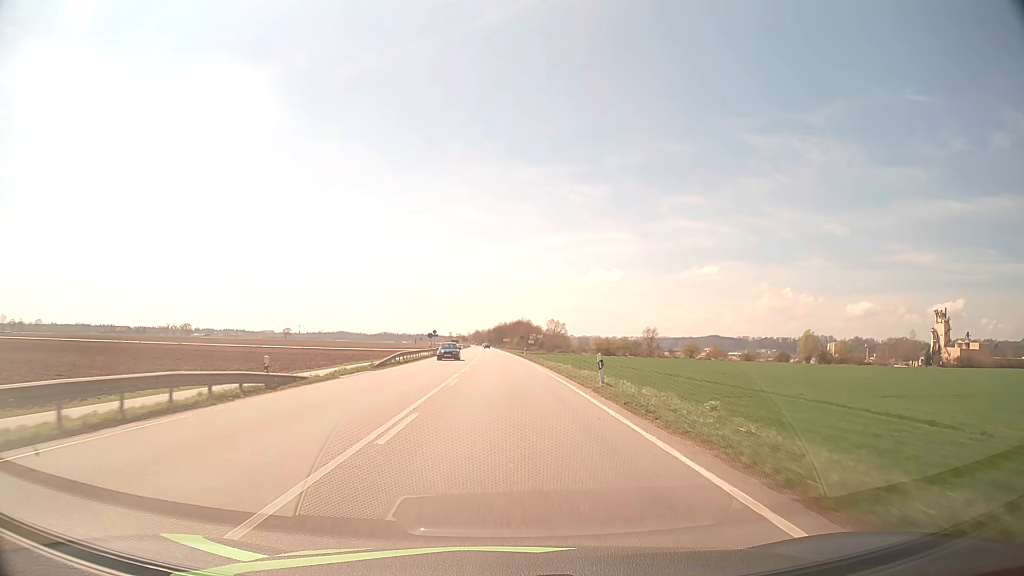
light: Day
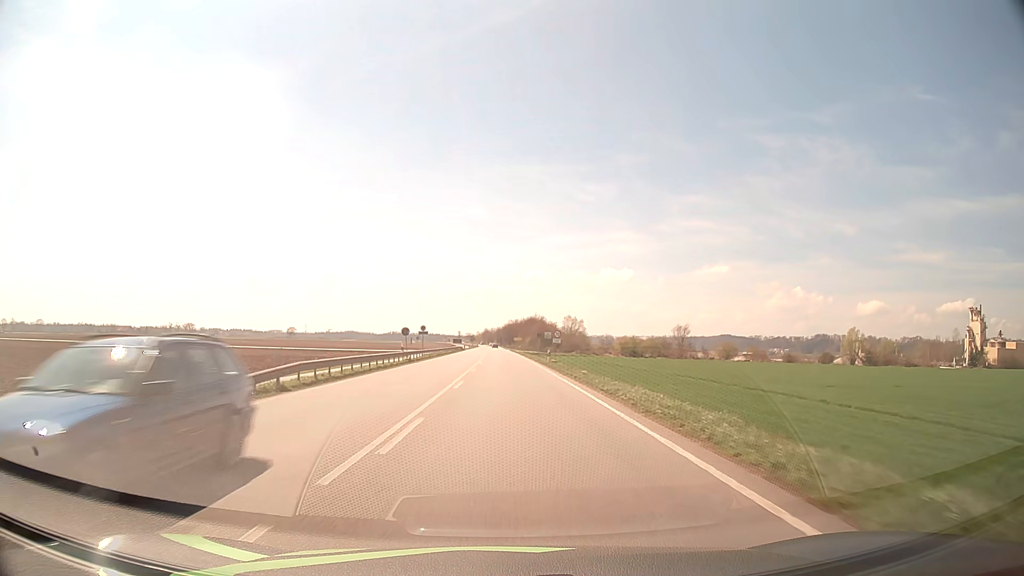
(-0.2, +24.2) m; -1°
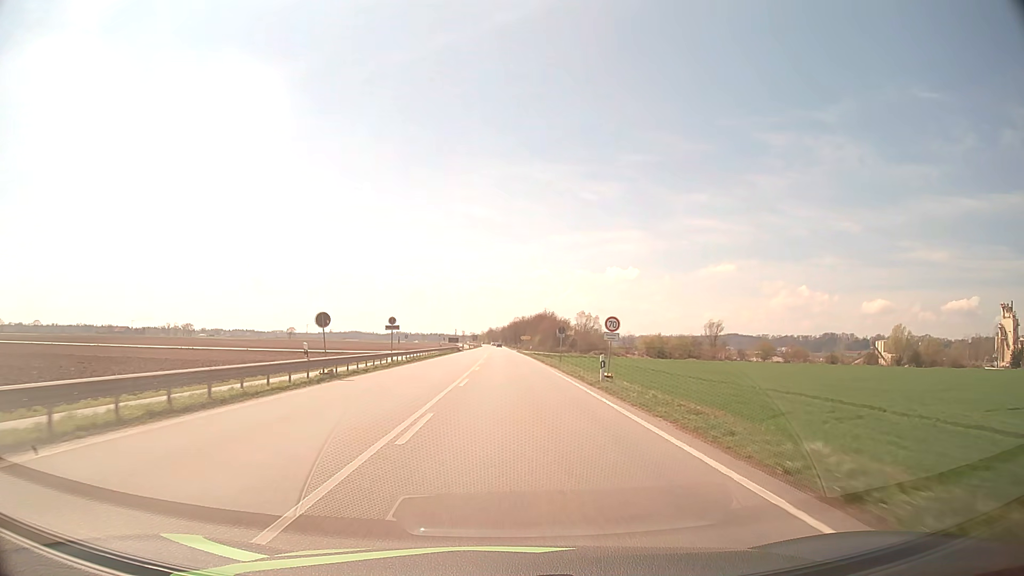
(-0.1, +23.1) m; 0°
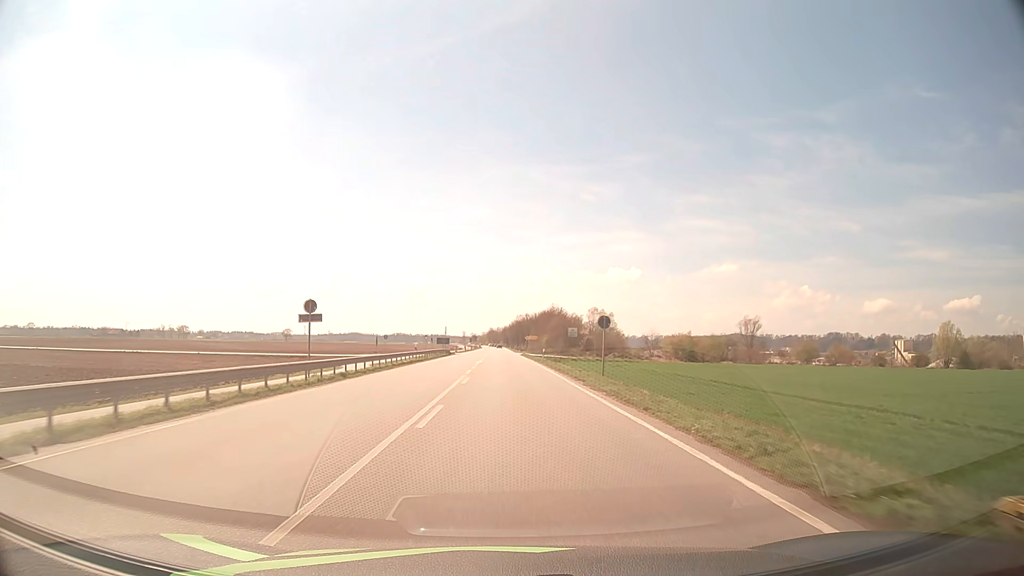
(0.0, +21.9) m; 0°
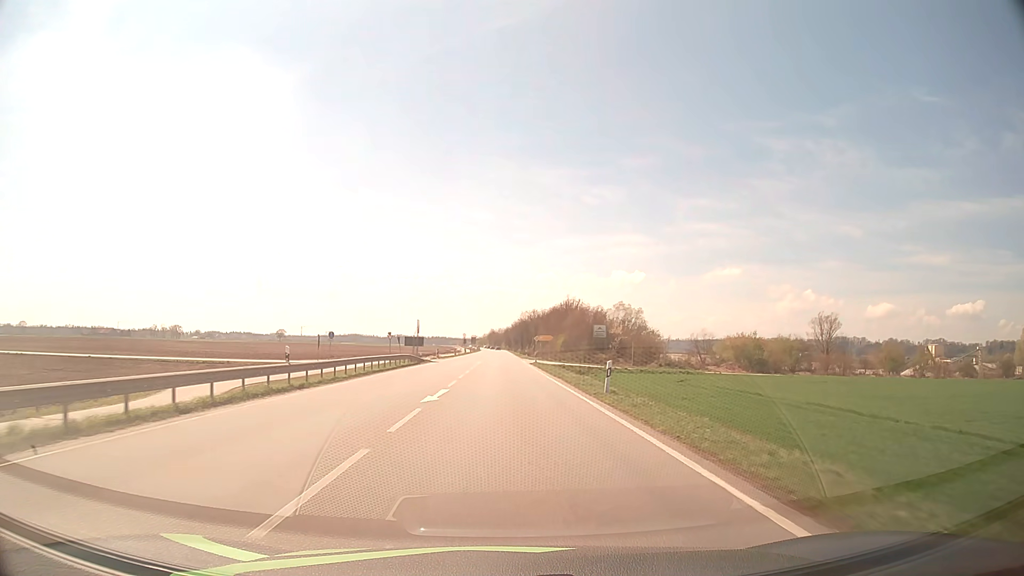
(0.0, +31.5) m; 0°
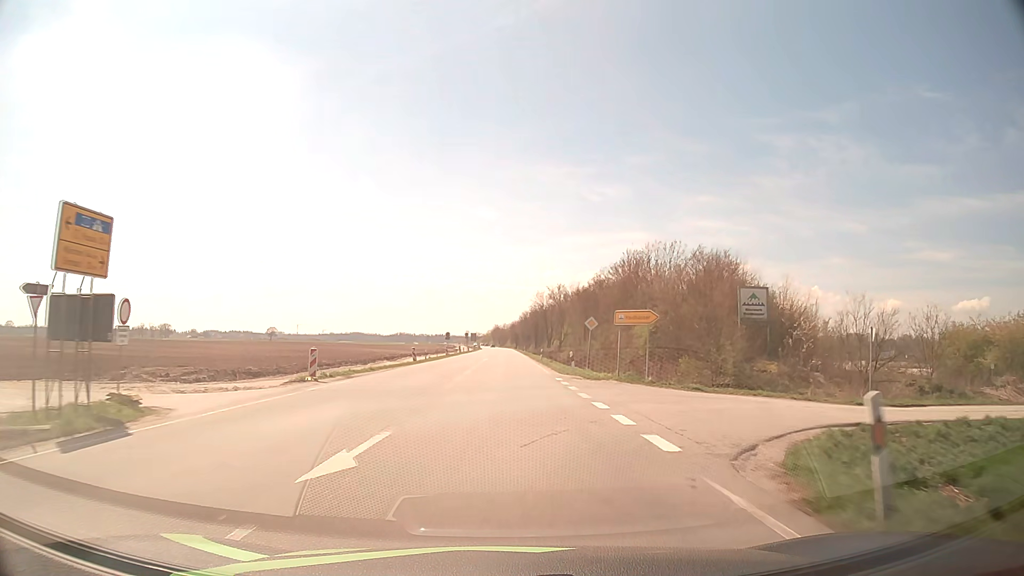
(-0.3, +52.1) m; 0°
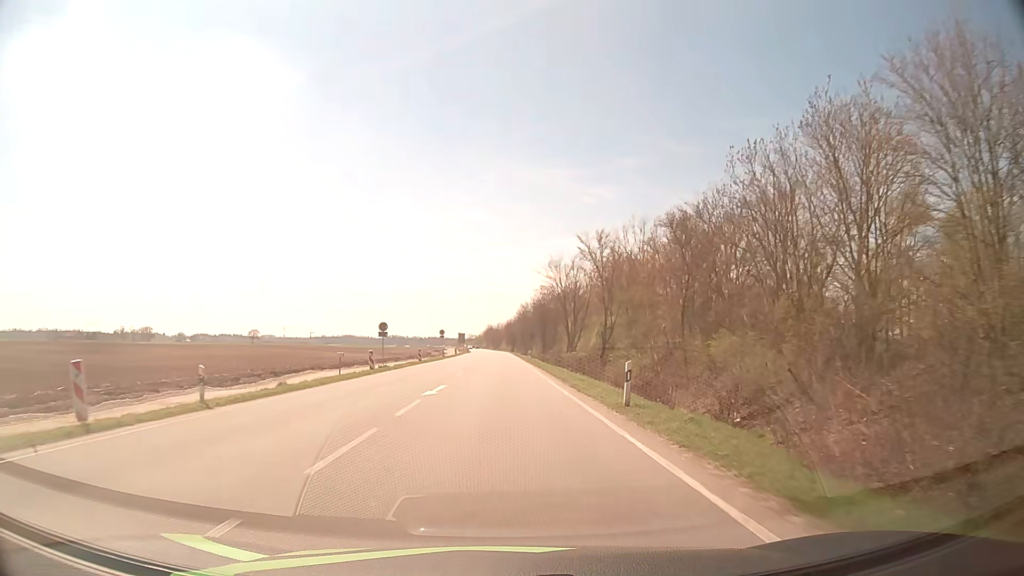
(+0.2, +41.7) m; 0°
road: primary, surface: asphalt
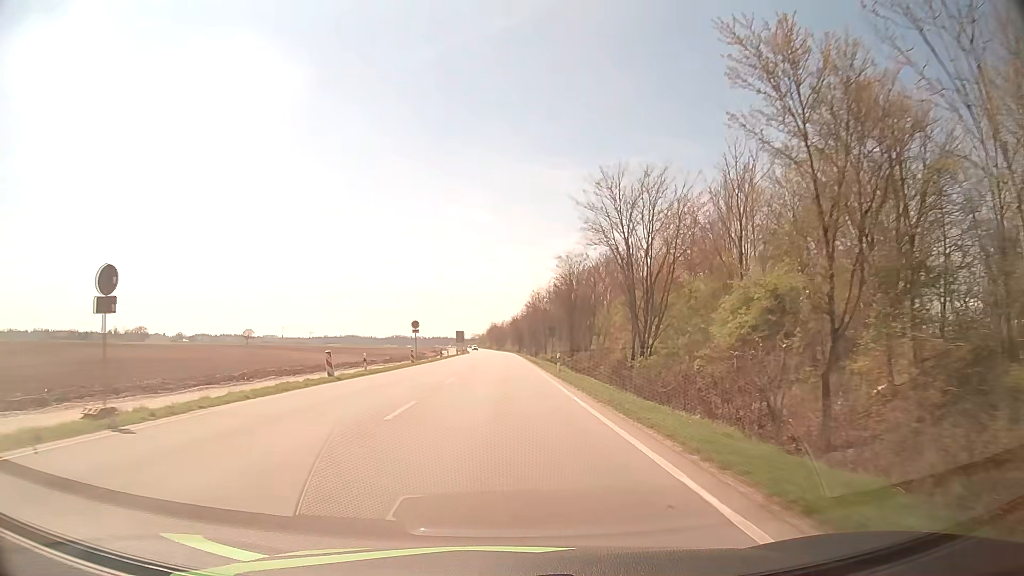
(0.0, +31.3) m; 0°
